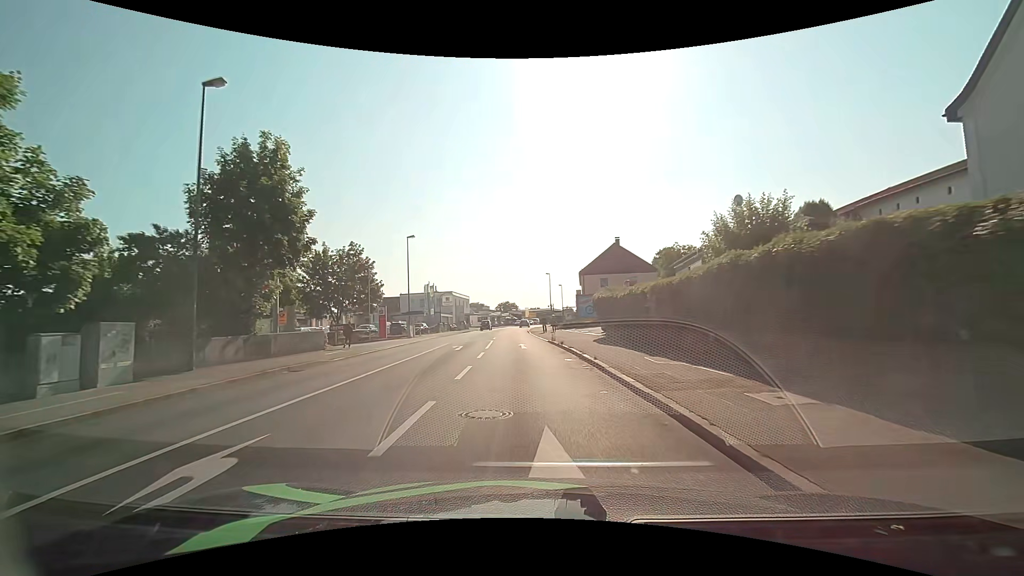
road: tertiary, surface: asphalt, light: Day
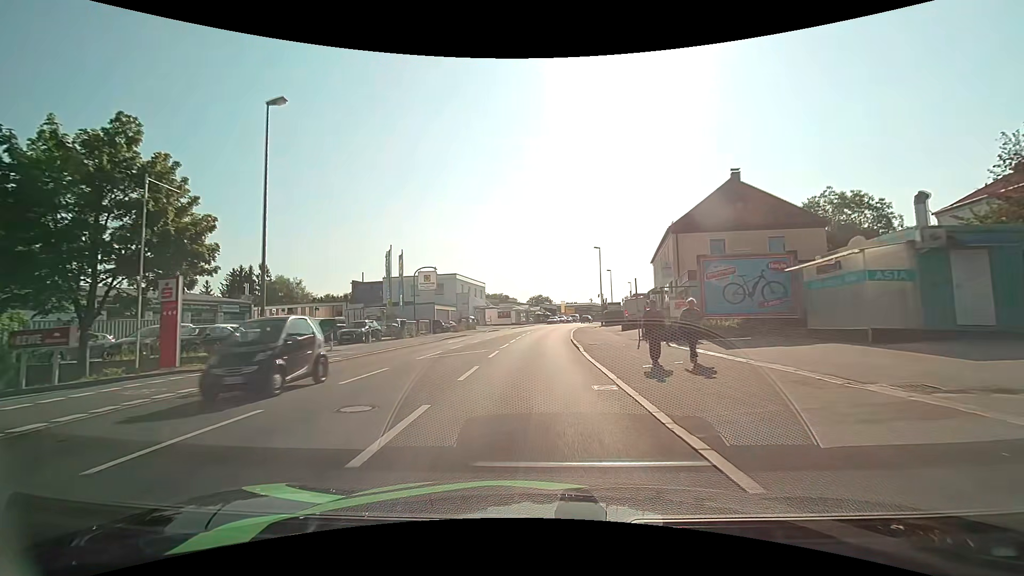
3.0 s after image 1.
(-1.1, +31.7) m; -4°
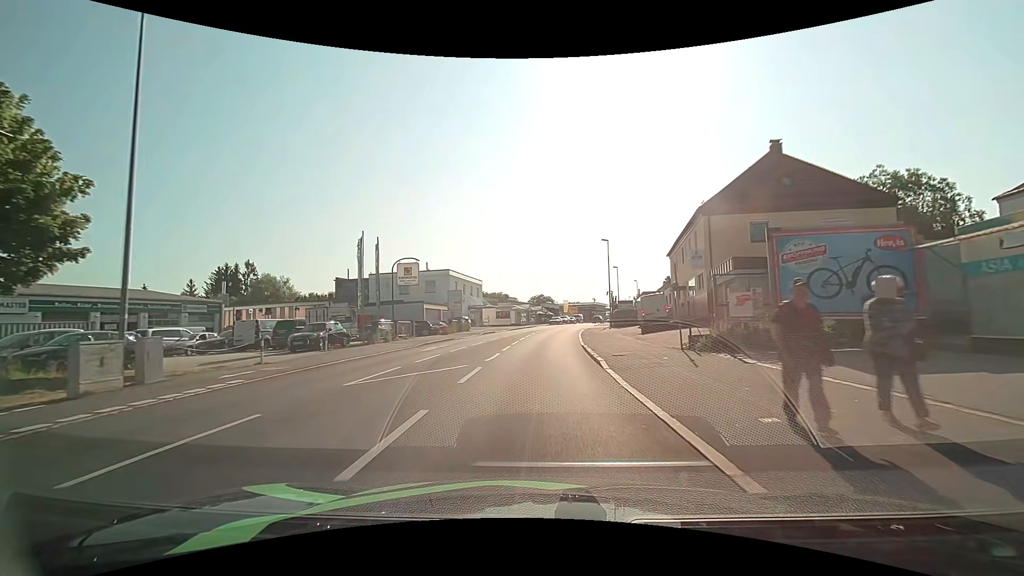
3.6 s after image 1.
(0.0, +6.5) m; 0°
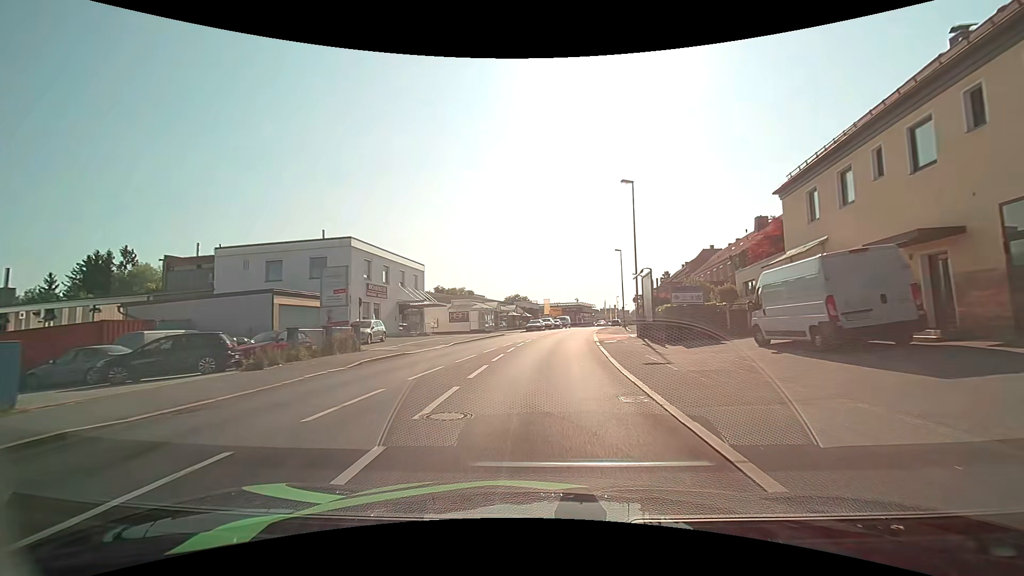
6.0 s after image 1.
(+0.3, +26.8) m; +3°
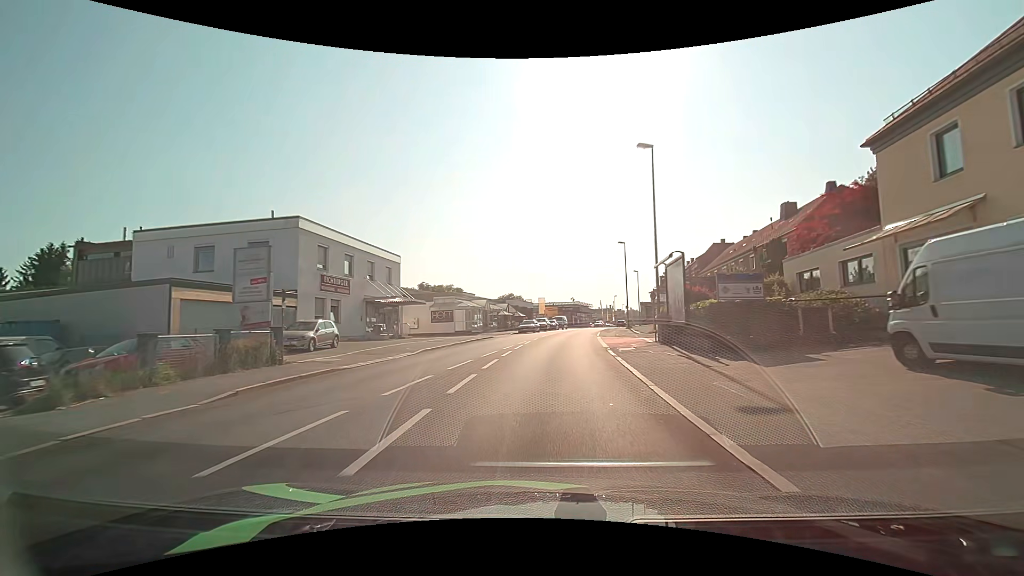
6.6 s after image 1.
(0.0, +7.0) m; 0°
(0, +10) (+1, +20) (+1, +30) (+2, +40) (+3, +50) (+5, +60) (+7, +70) (+9, +79) (+12, +89) (+14, +99) m
